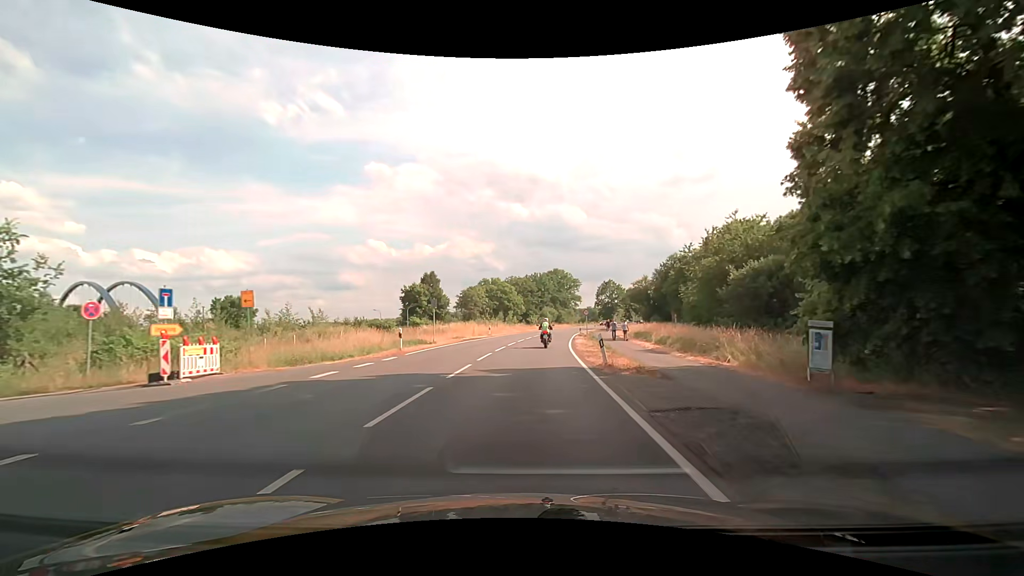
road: secondary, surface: asphalt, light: Day
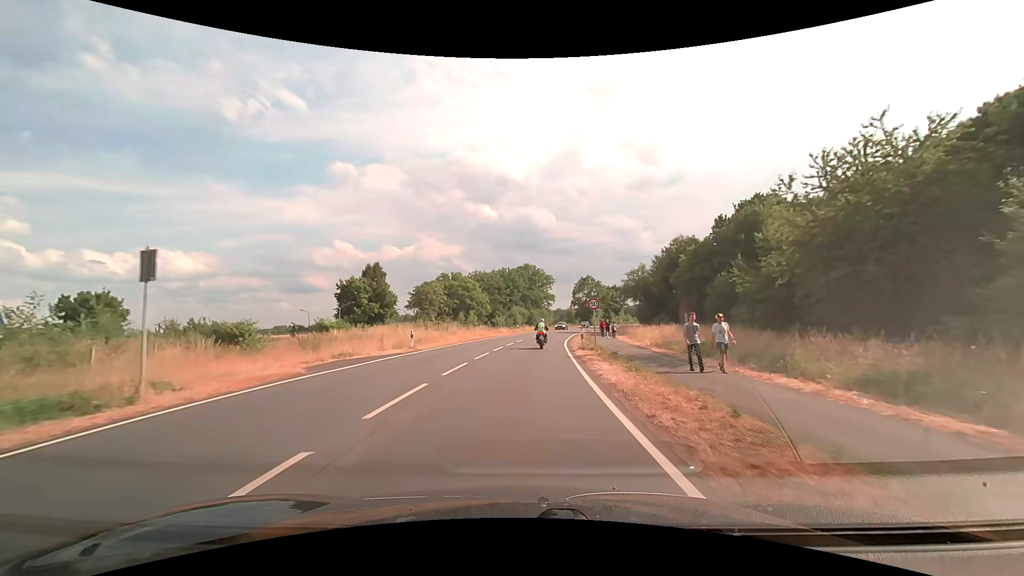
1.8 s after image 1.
(+0.8, +23.2) m; +4°
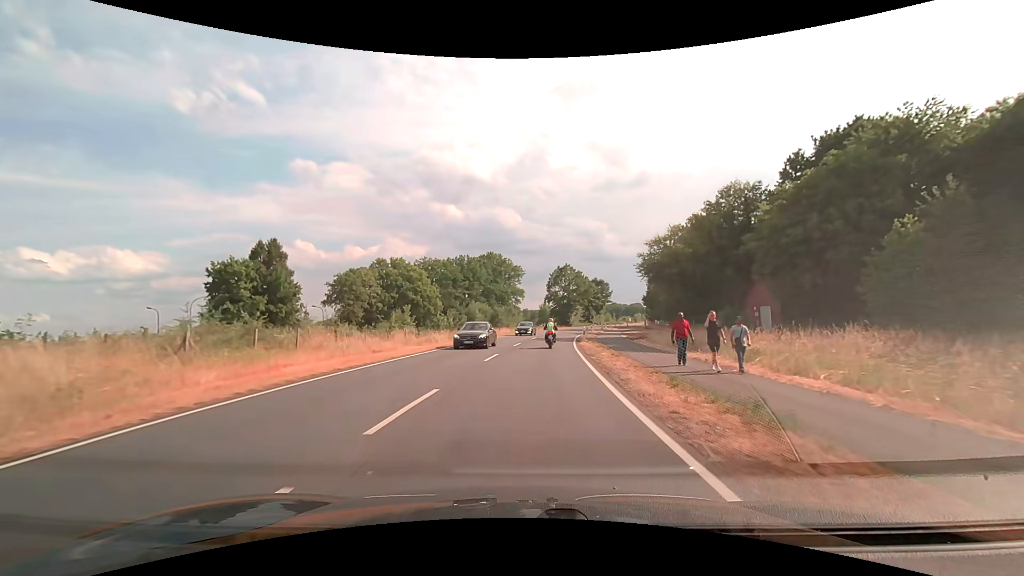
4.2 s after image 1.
(+0.8, +31.0) m; +4°
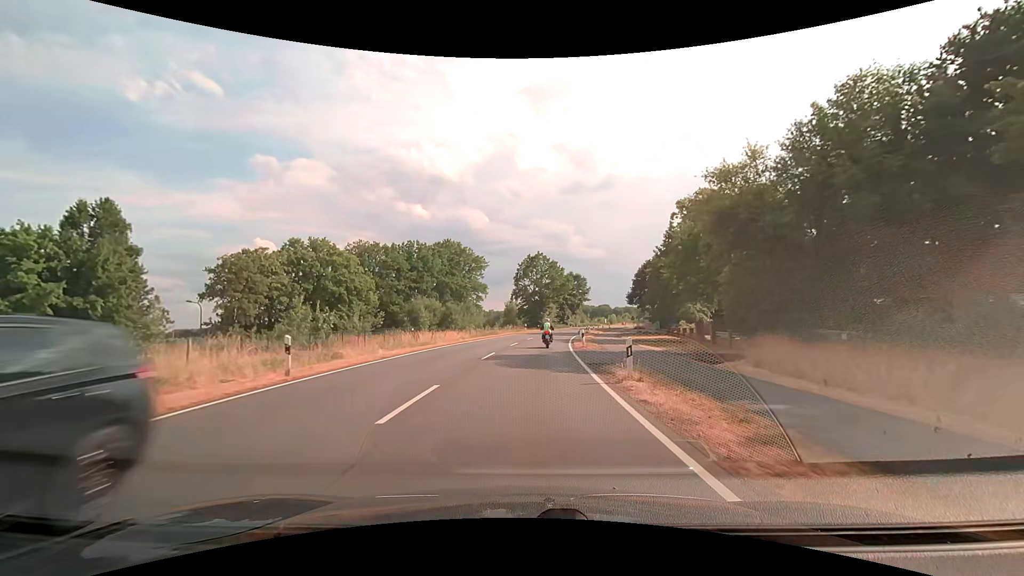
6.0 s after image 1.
(+0.8, +23.3) m; +4°
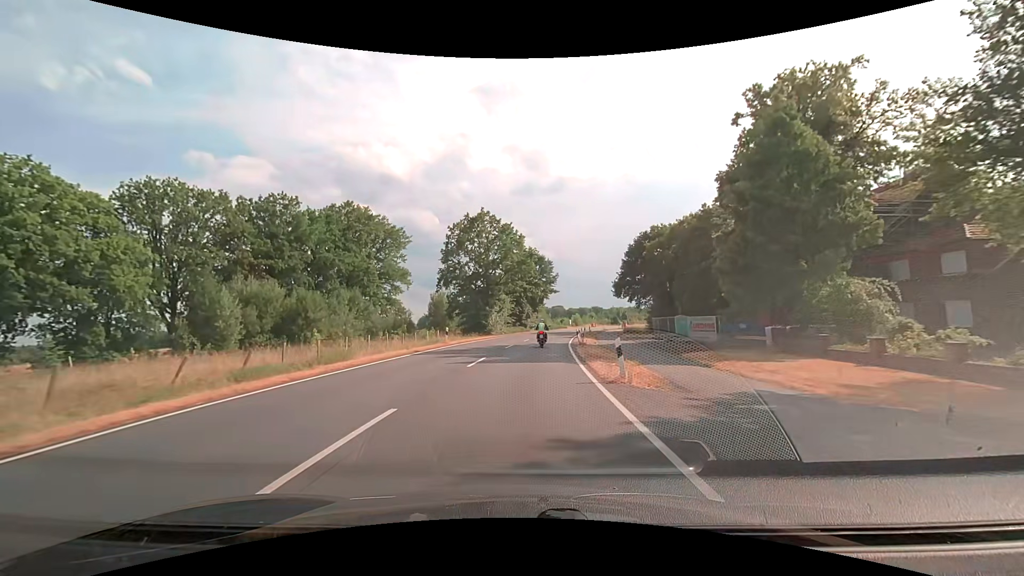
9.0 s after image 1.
(+1.9, +38.8) m; +6°
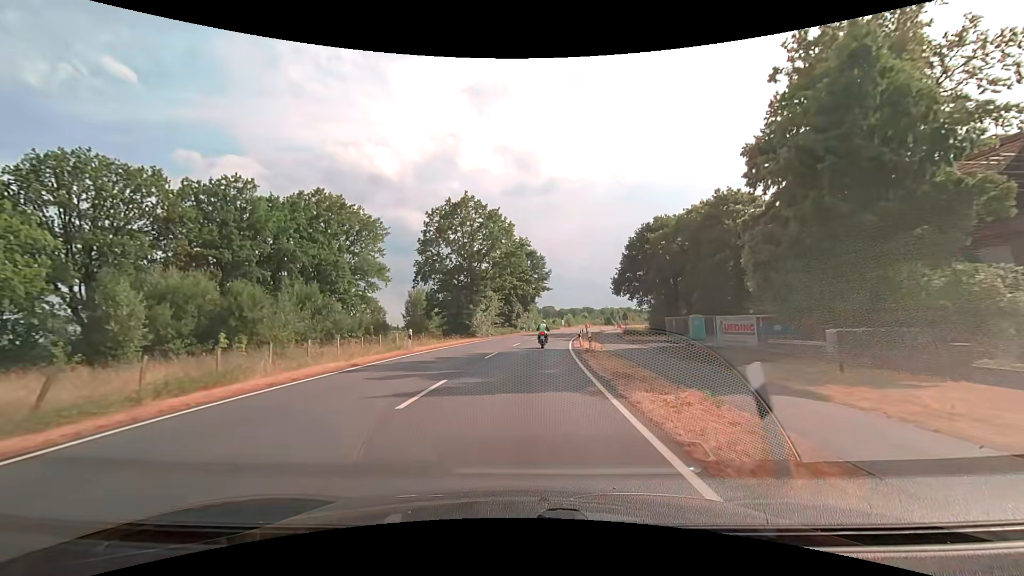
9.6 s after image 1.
(+0.1, +7.8) m; +1°
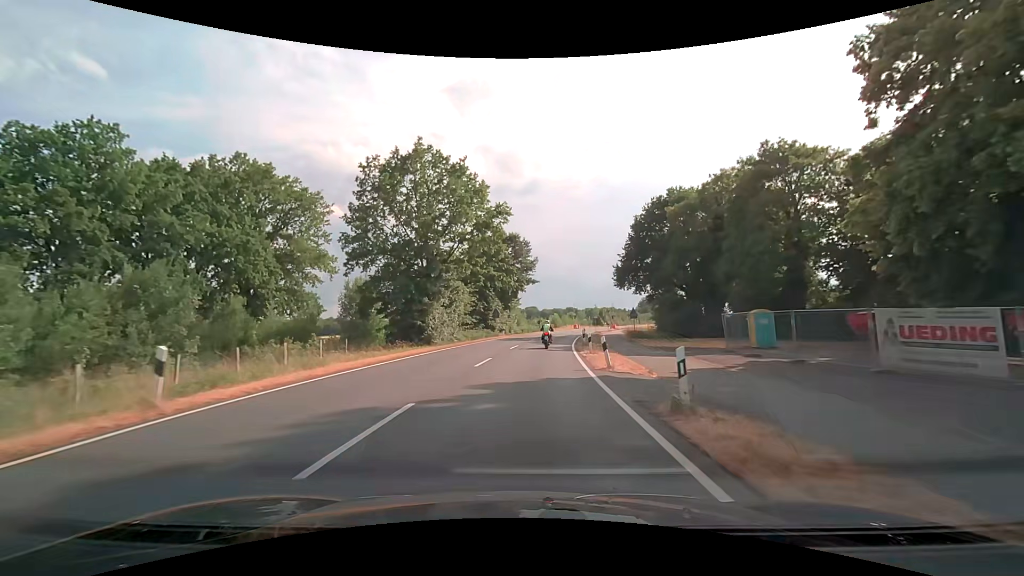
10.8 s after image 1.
(+0.3, +15.5) m; +2°
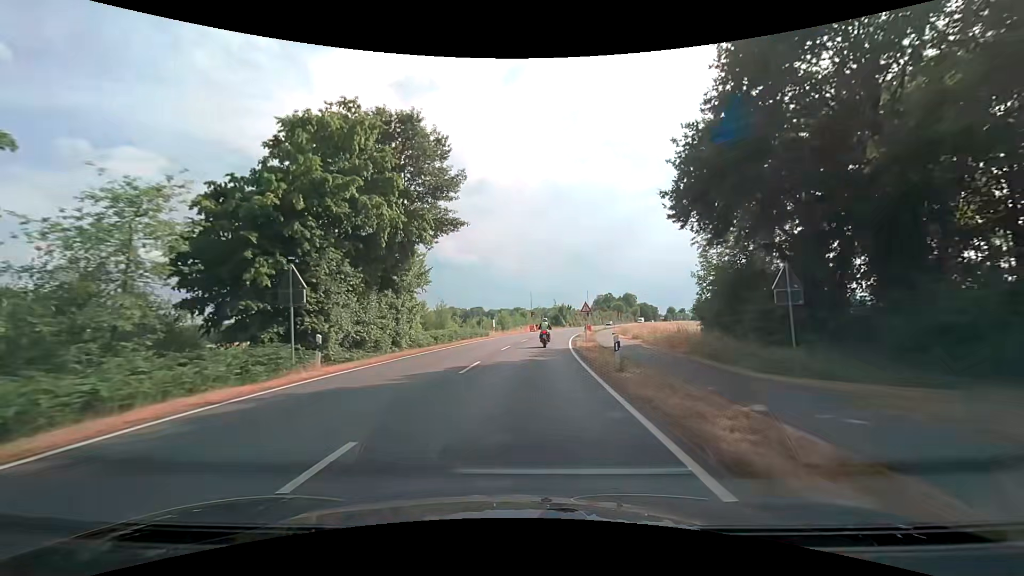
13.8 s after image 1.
(+2.0, +38.7) m; +6°
(0, +10) (+1, +20) (+1, +30) (+2, +40) (+3, +50) (+5, +60) (+6, +70) (+8, +80) (+10, +89) (+12, +99) m
